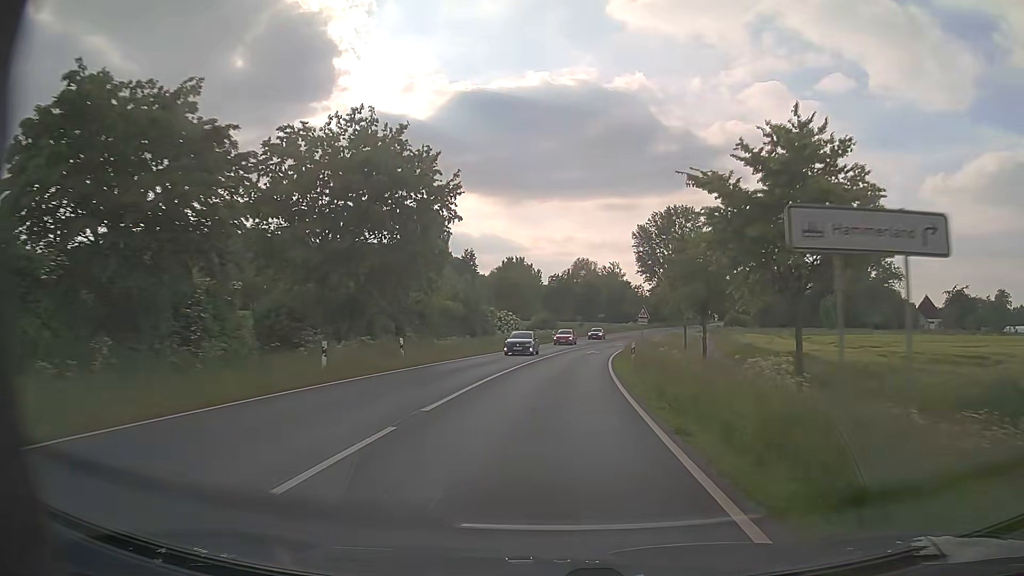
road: primary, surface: asphalt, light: Day
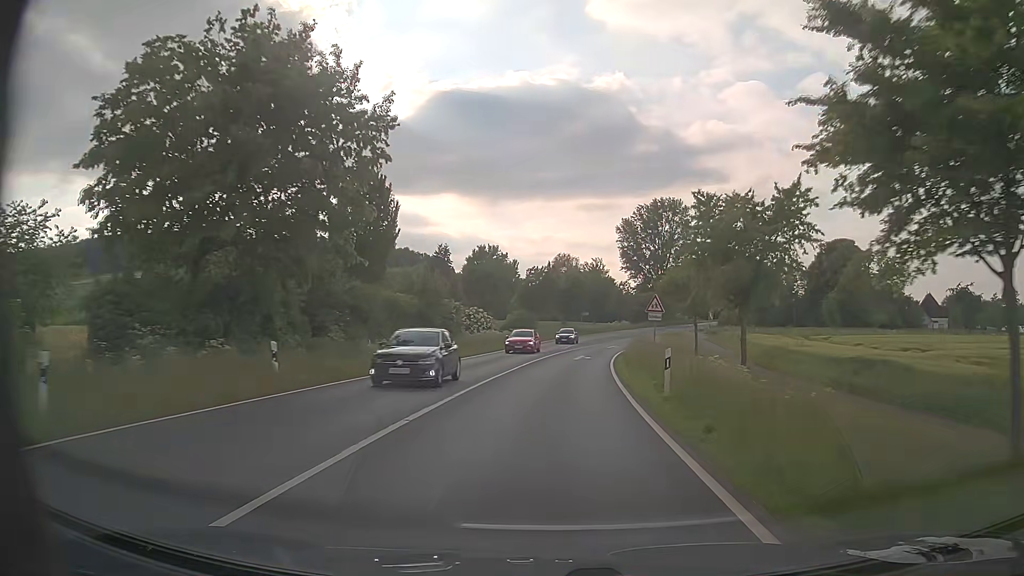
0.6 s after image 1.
(+0.2, +11.2) m; +2°
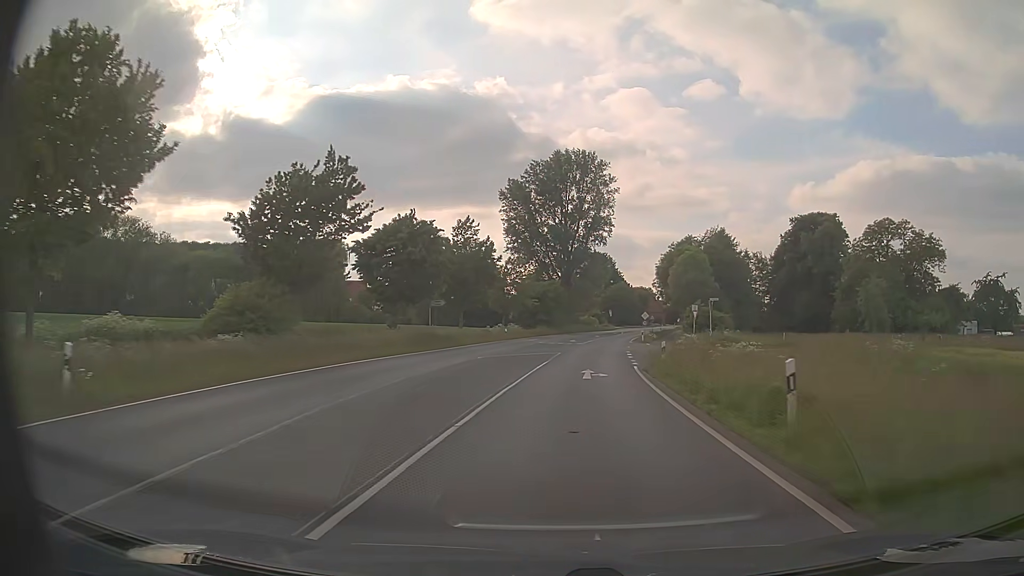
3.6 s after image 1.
(+4.4, +55.6) m; +10°
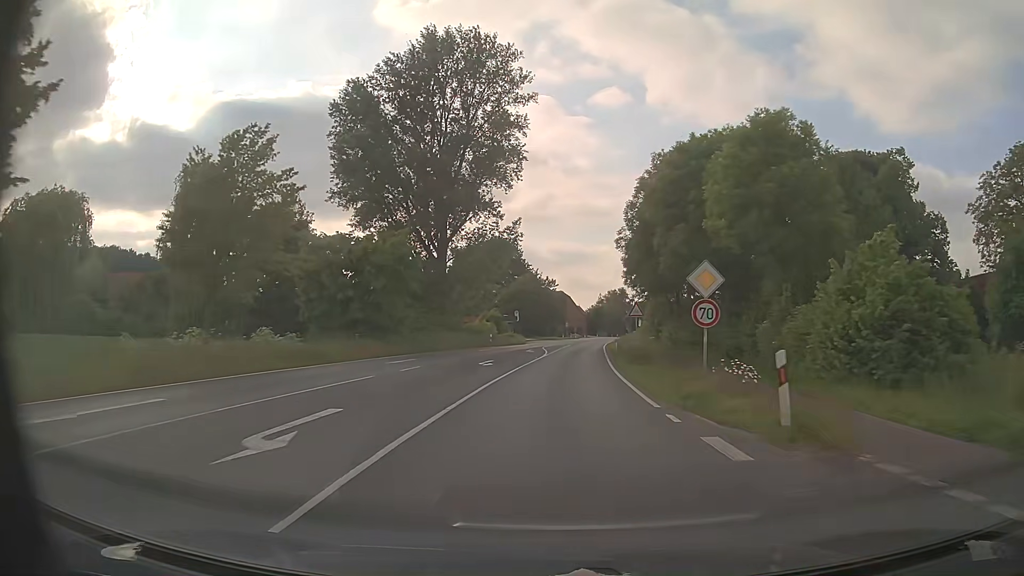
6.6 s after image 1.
(+4.4, +55.0) m; +8°
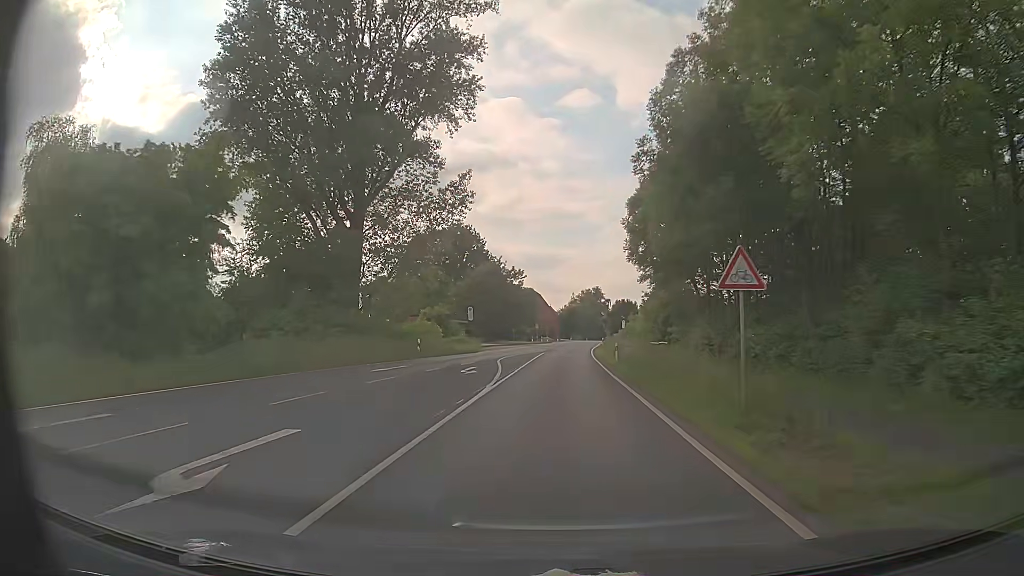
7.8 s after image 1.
(+0.4, +22.0) m; +3°
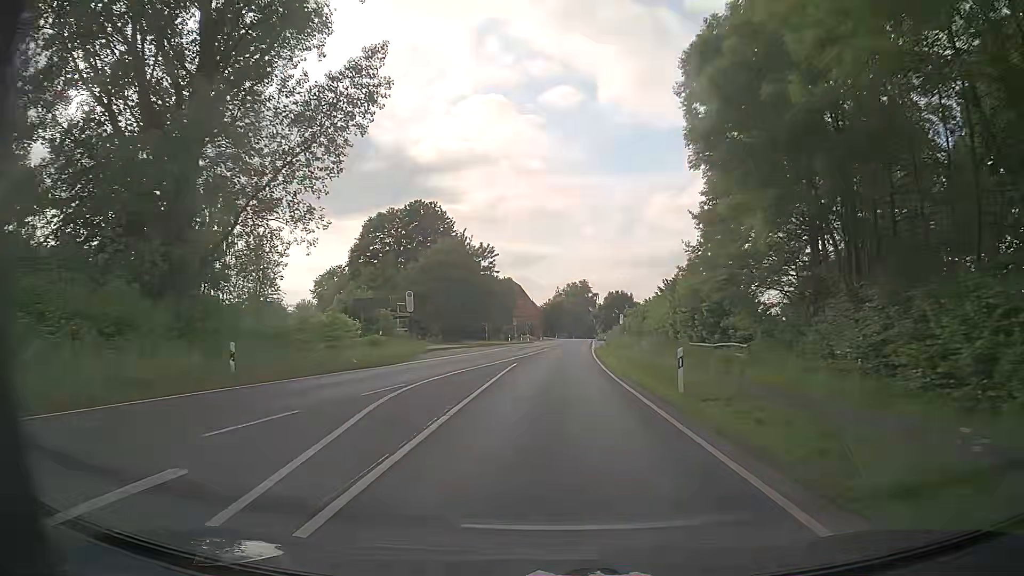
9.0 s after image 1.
(+0.2, +22.0) m; +1°
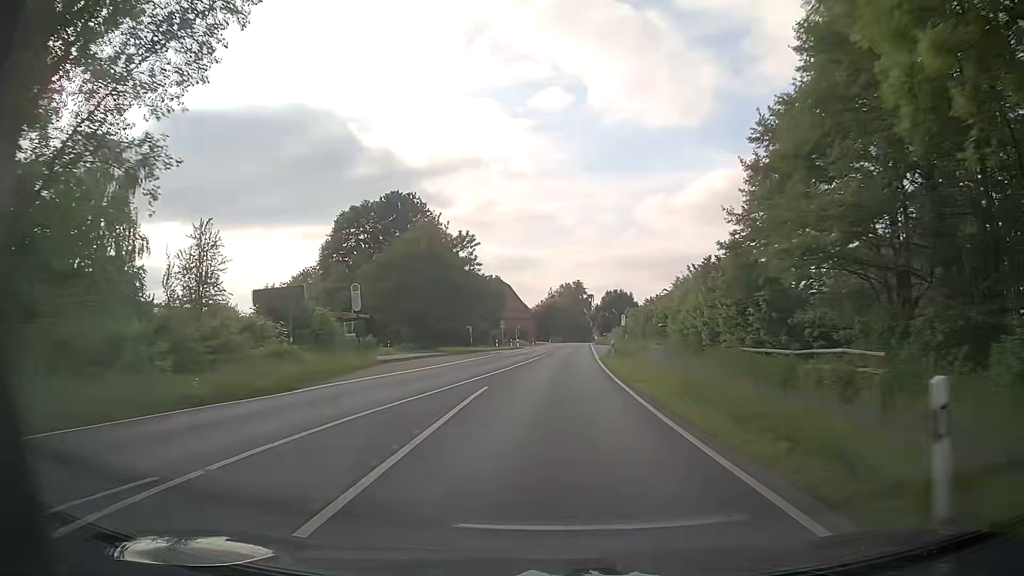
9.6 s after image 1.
(+0.1, +11.0) m; 0°
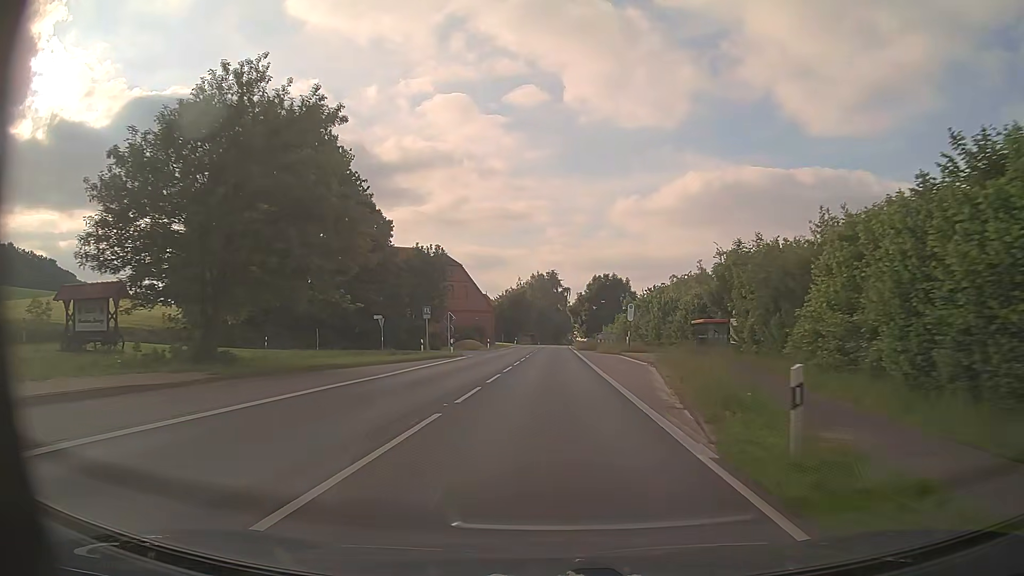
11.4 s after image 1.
(+0.7, +33.1) m; +2°
(0, +10) (0, +20) (0, +30) (0, +40) (+1, +50) (+1, +60) (+1, +70) (+1, +80) (+1, +90) (+2, +100) m
